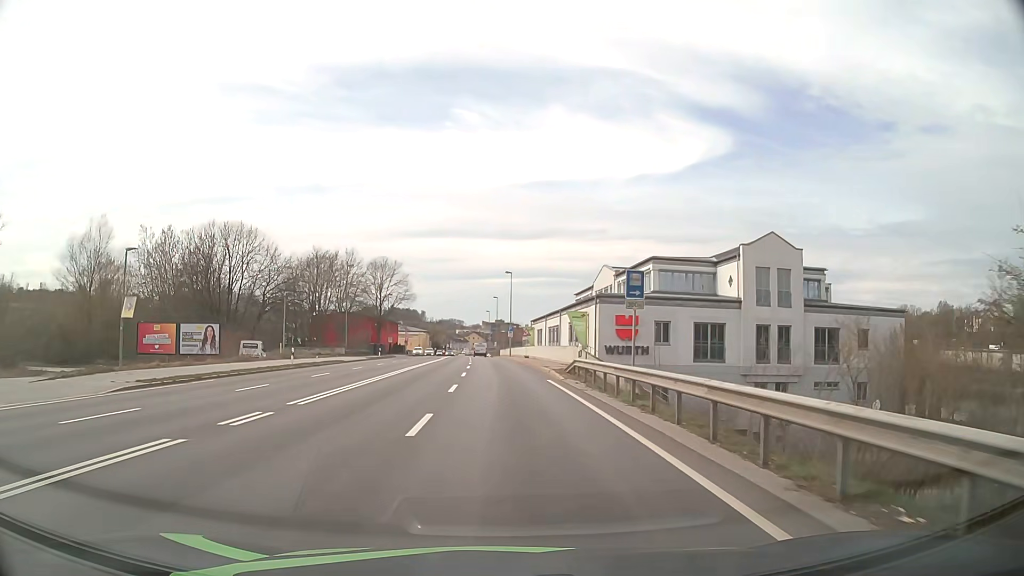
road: primary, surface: asphalt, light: Day
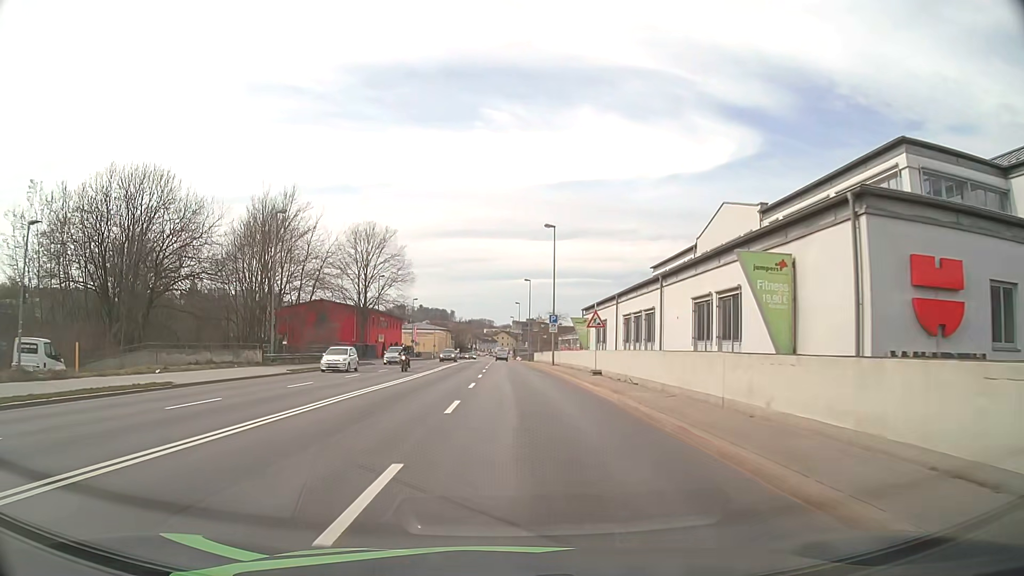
(-0.6, +32.5) m; -3°
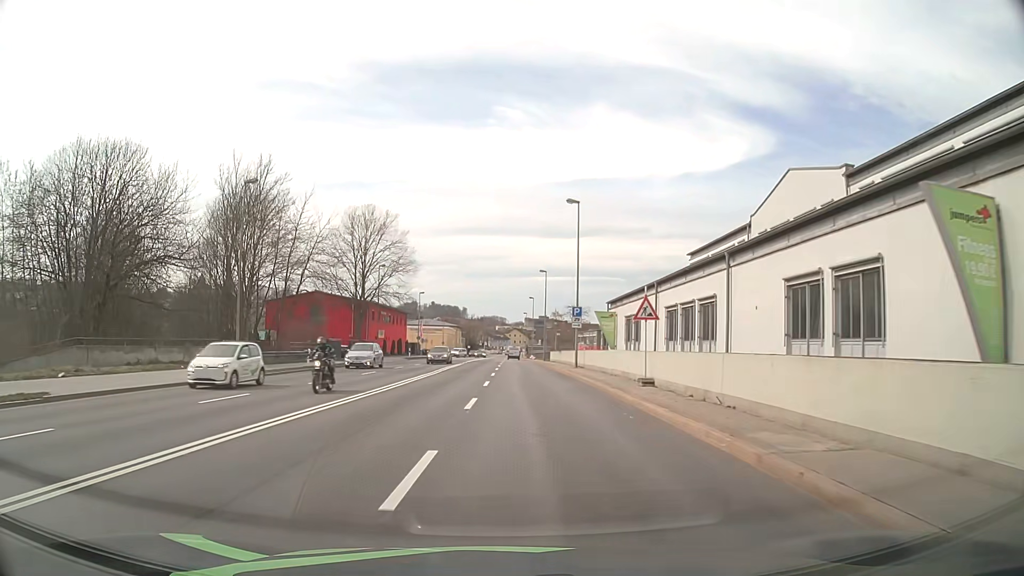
(0.0, +8.0) m; -1°
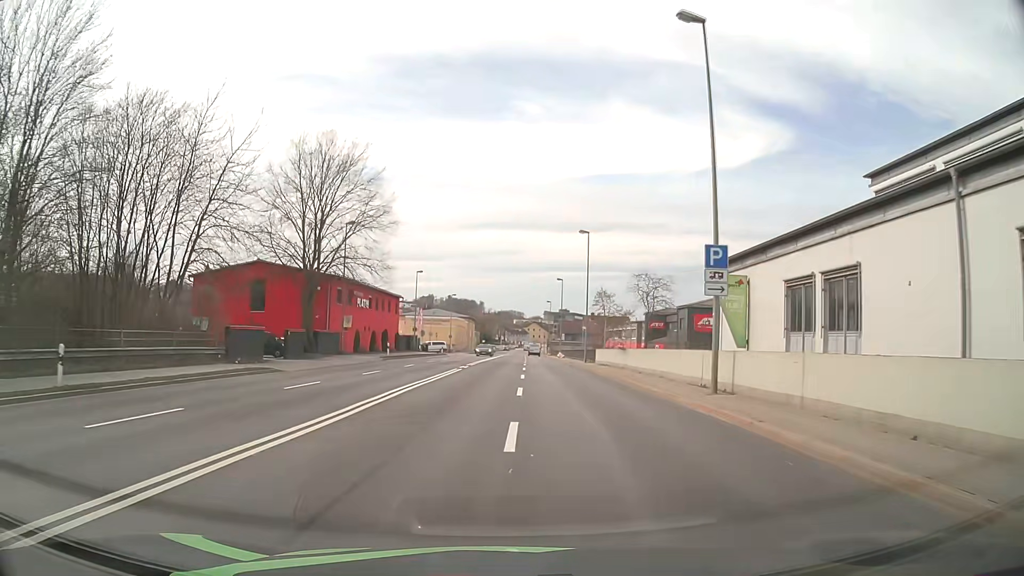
(-0.4, +24.2) m; -1°
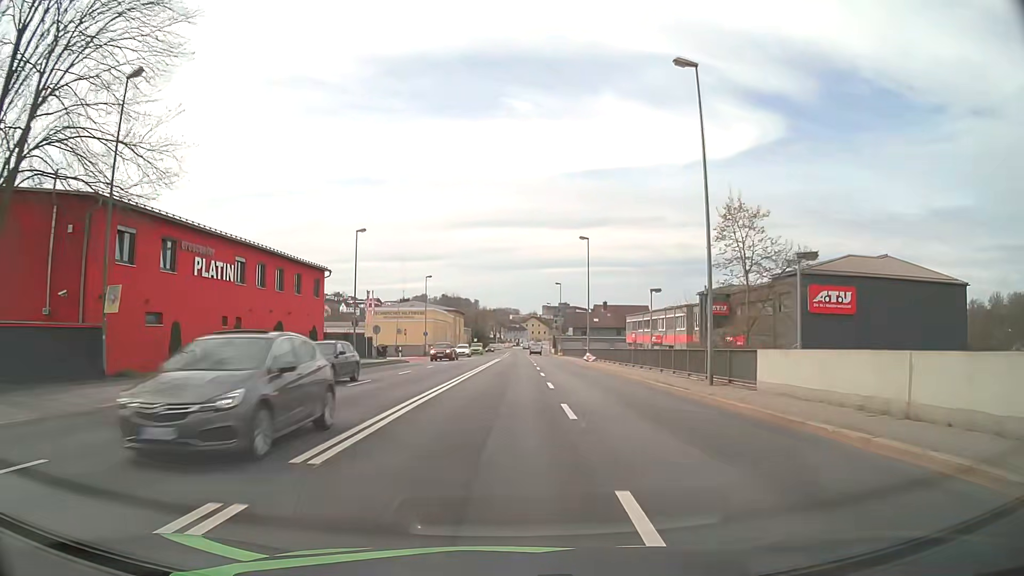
(+0.1, +32.6) m; 0°
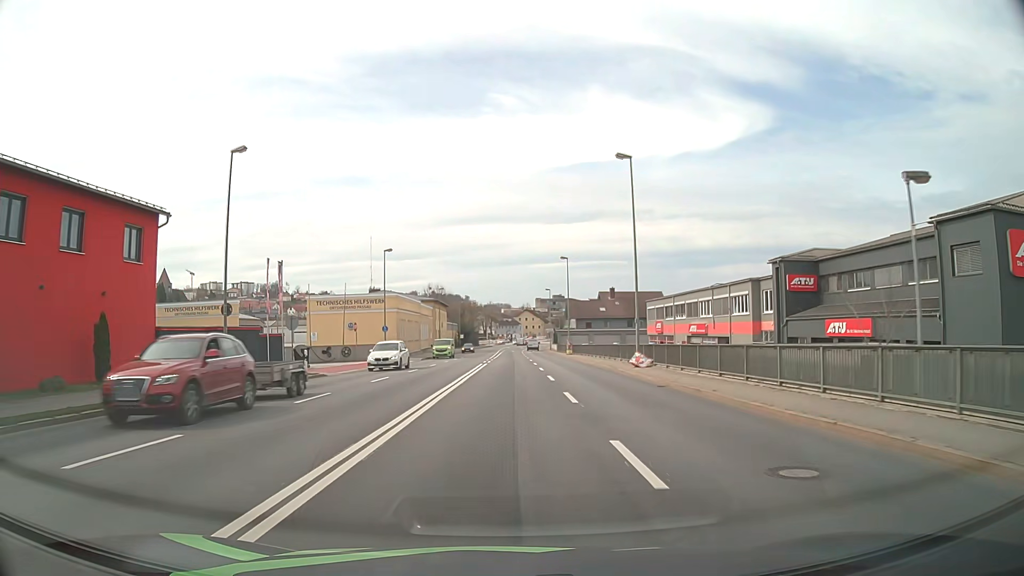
(+0.2, +23.9) m; +1°
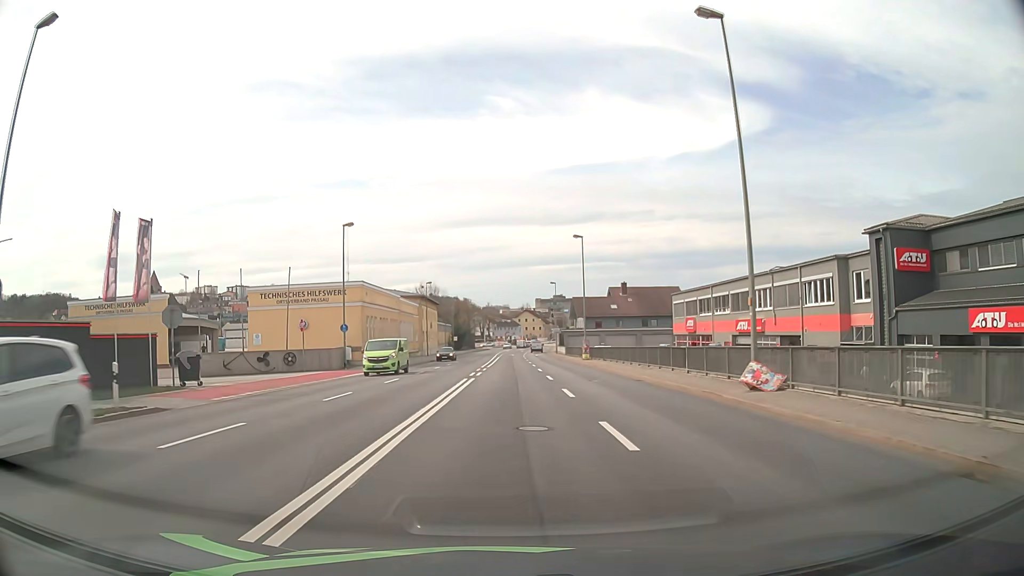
(0.0, +15.6) m; 0°
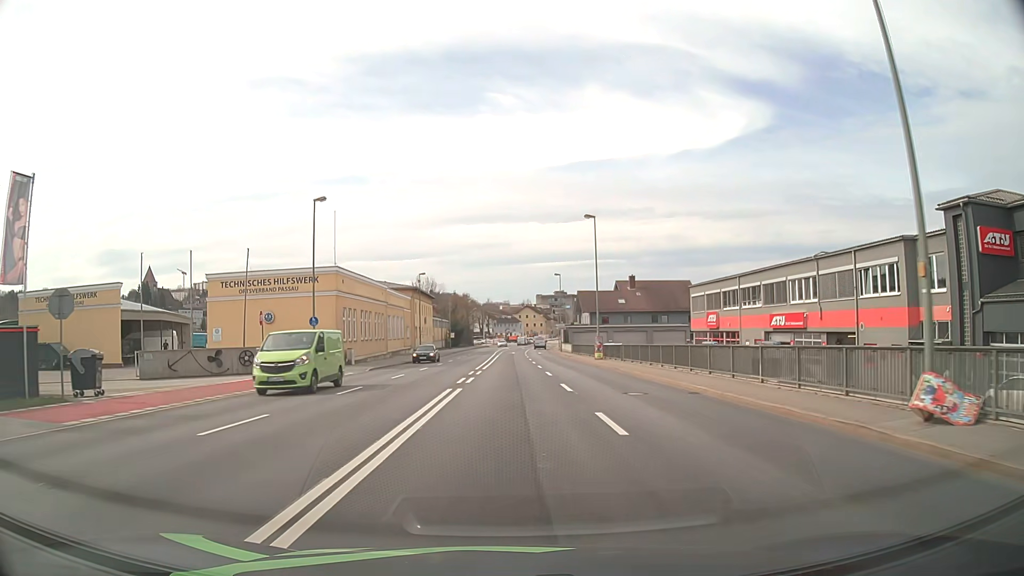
(0.0, +7.7) m; 0°
(0, +10) (0, +20) (0, +30) (0, +40) (0, +50) (0, +60) (0, +70) (0, +80) (0, +90) (0, +100) m
